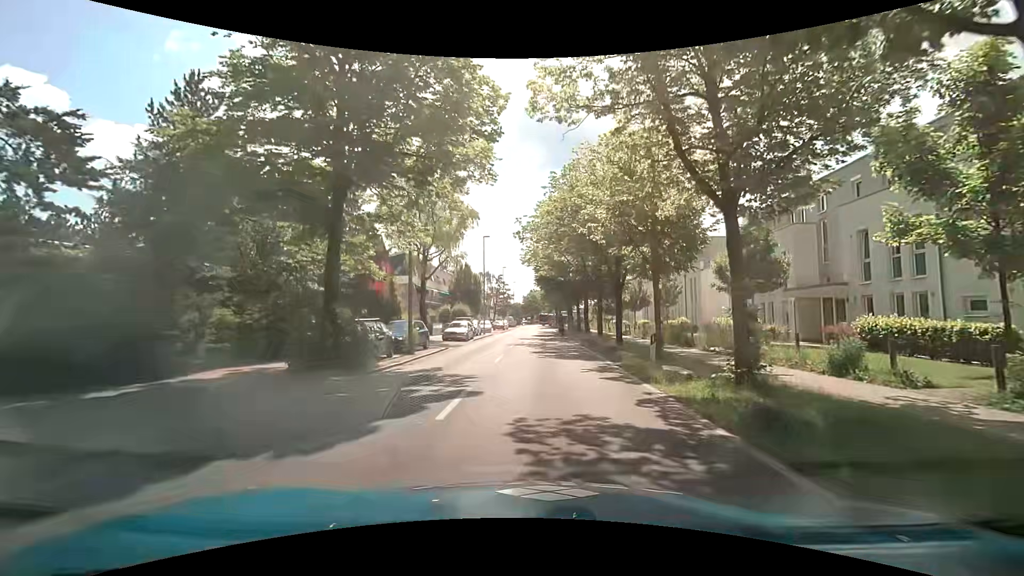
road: tertiary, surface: asphalt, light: Day
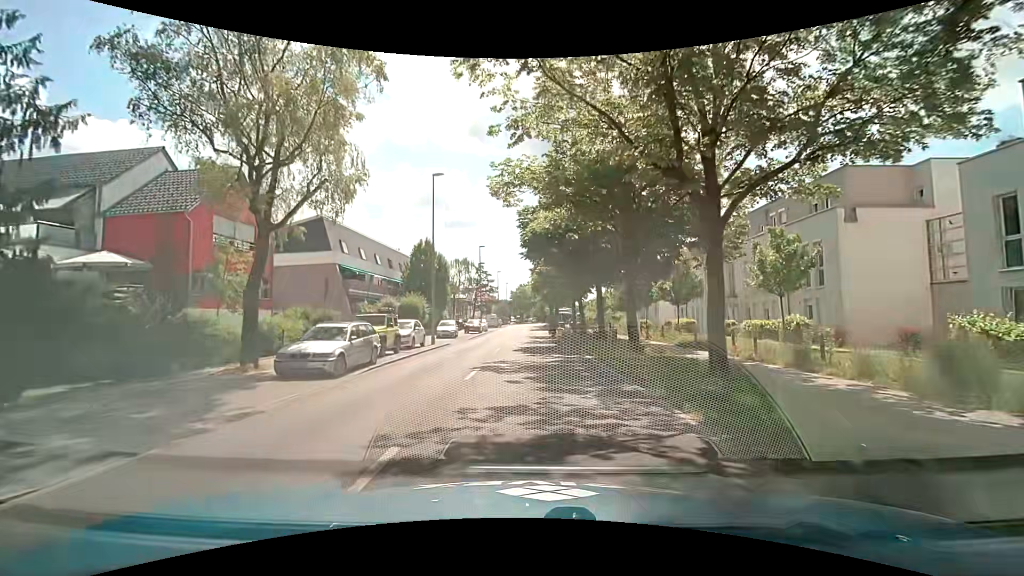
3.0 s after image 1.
(+0.3, +22.2) m; +1°
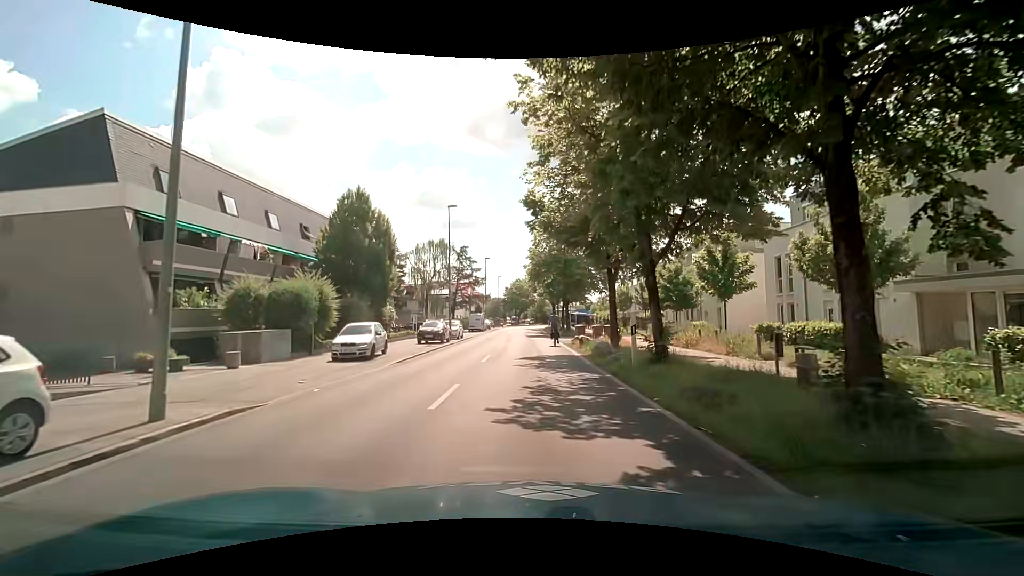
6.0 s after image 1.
(0.0, +21.6) m; 0°
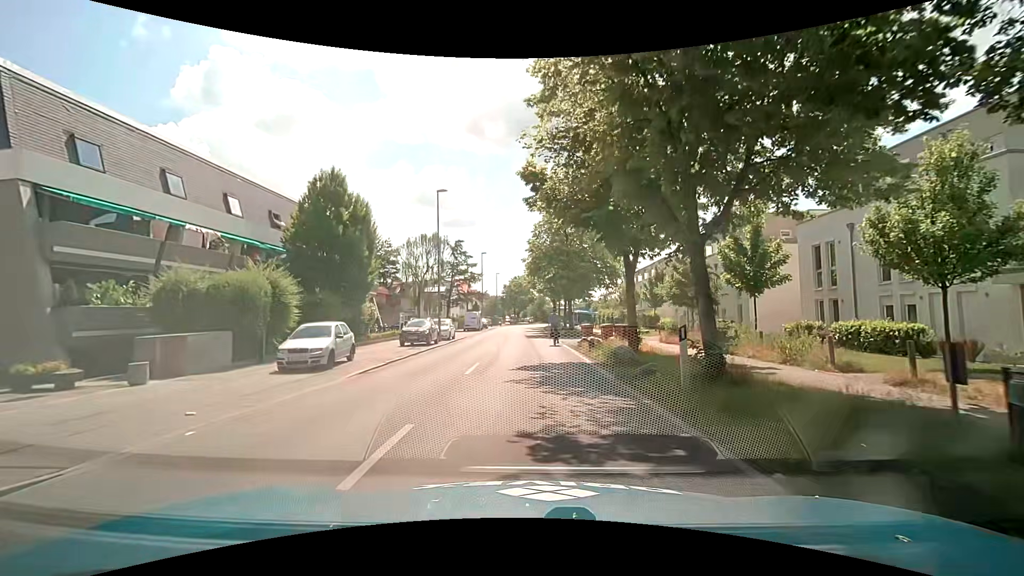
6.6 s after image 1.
(0.0, +4.2) m; 0°
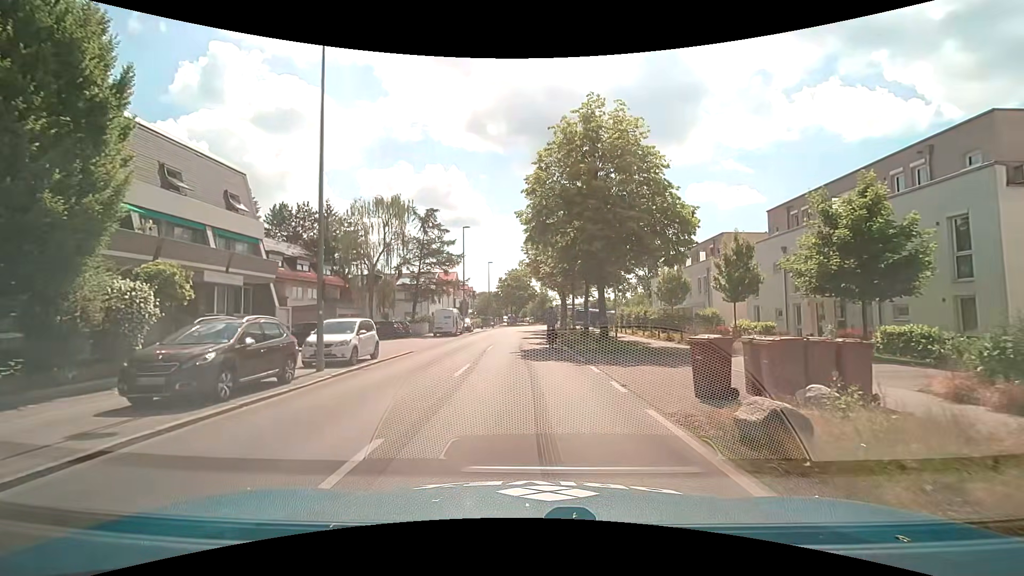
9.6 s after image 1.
(+0.1, +18.8) m; 0°
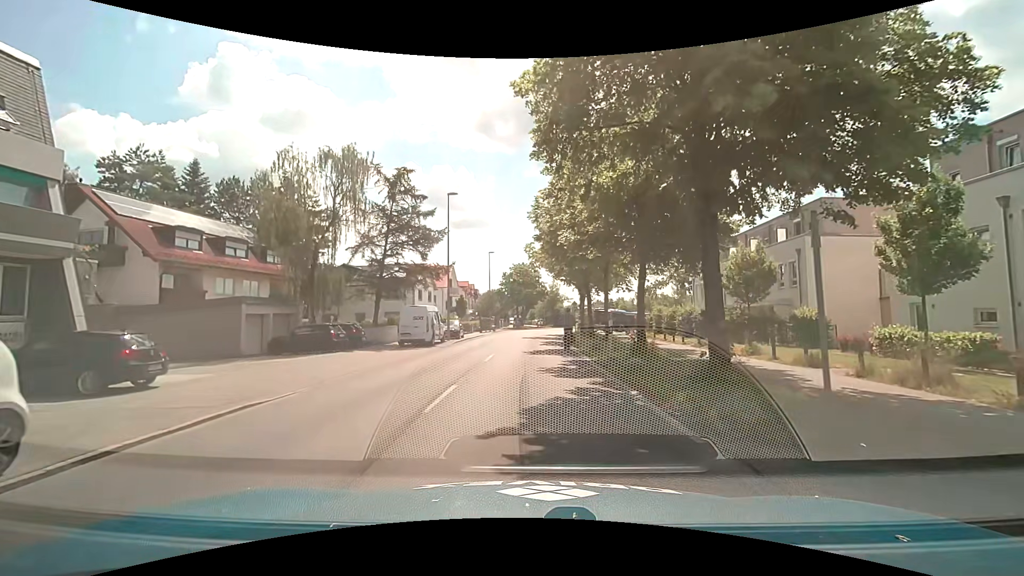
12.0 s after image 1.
(0.0, +13.4) m; -1°
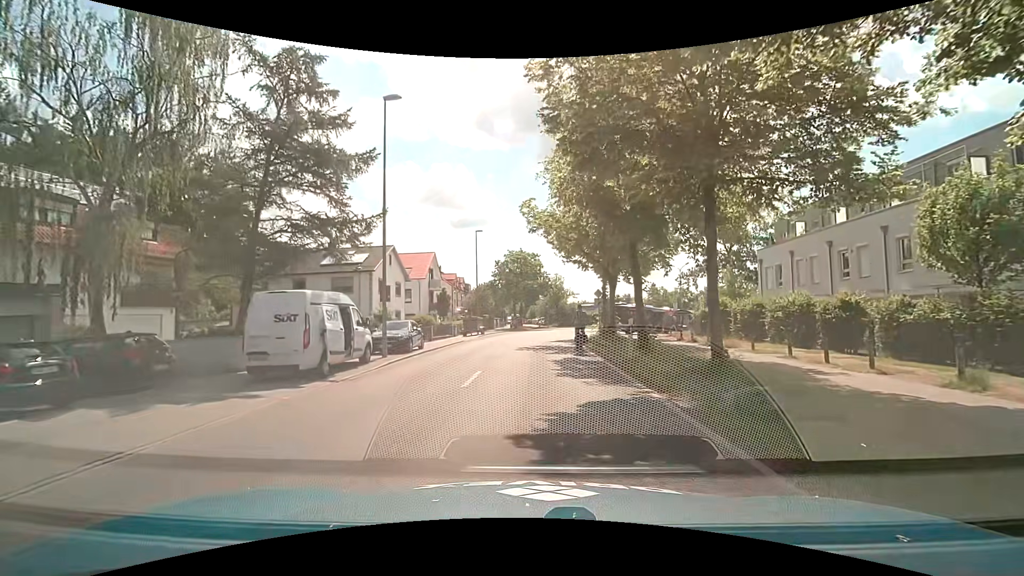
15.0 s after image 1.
(0.0, +15.2) m; +2°
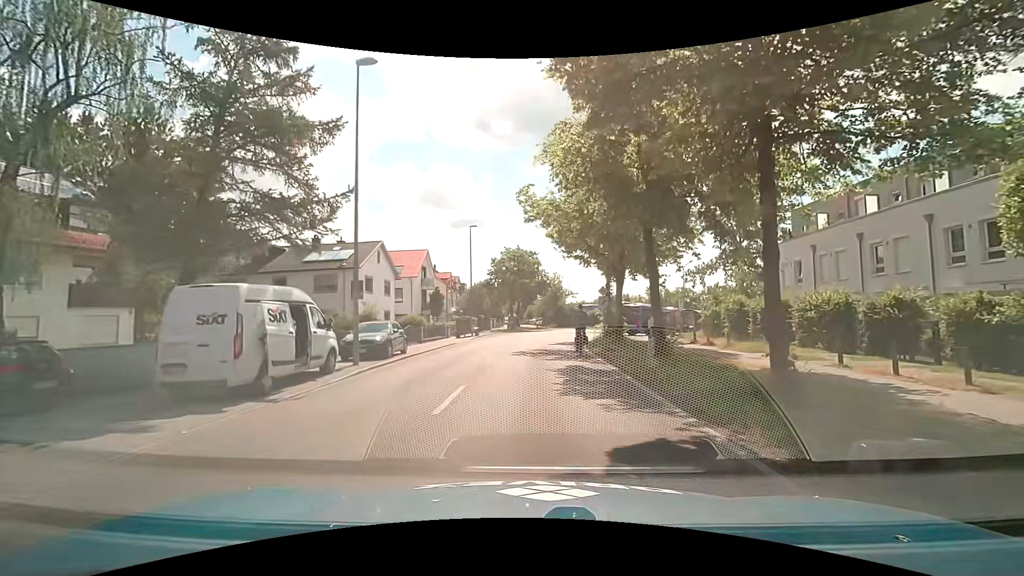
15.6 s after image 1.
(-0.1, +2.8) m; -2°
(0, +10) (0, +20) (+1, +30) (+3, +40) (+7, +49) (+13, +57) (+20, +64) (+28, +69) (+37, +74) (+46, +79) m
